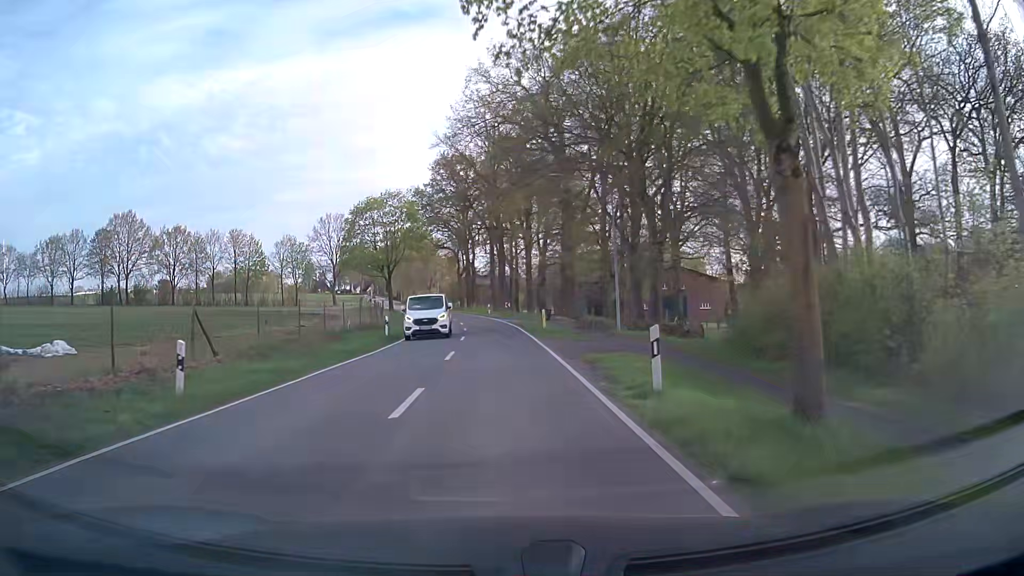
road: secondary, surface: asphalt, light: Day
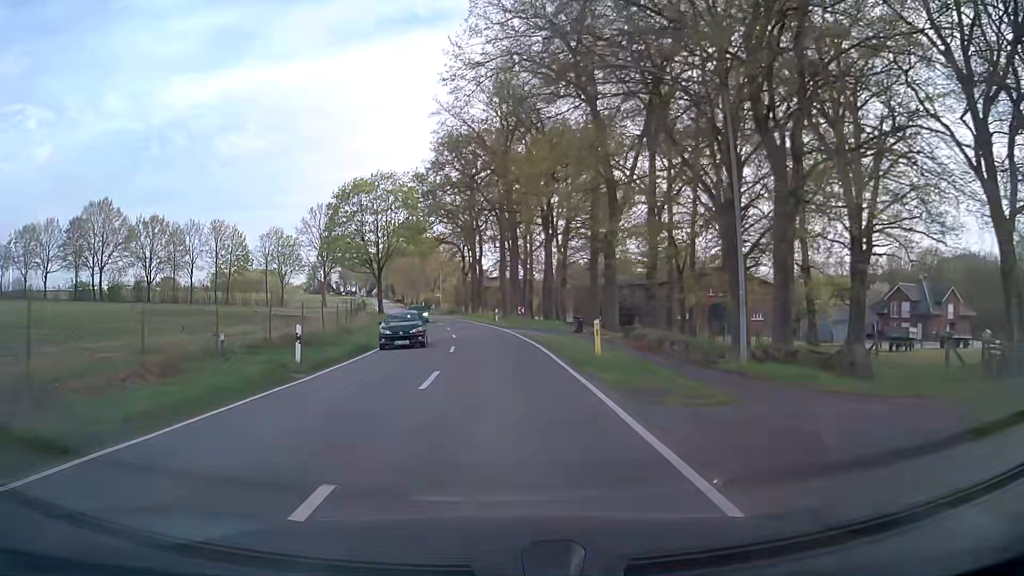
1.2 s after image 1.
(-0.1, +15.5) m; -1°
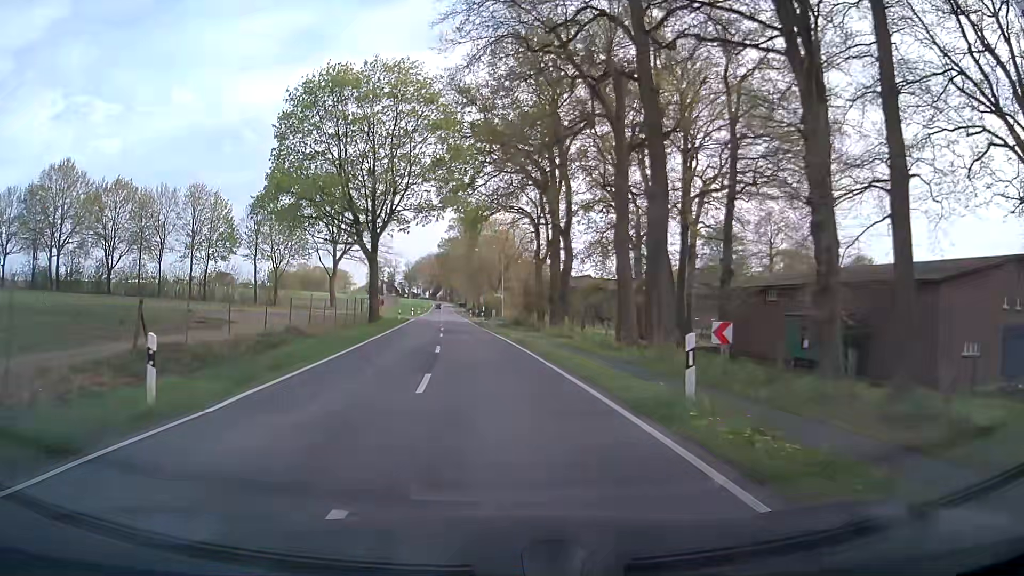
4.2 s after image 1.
(-1.3, +38.1) m; -5°
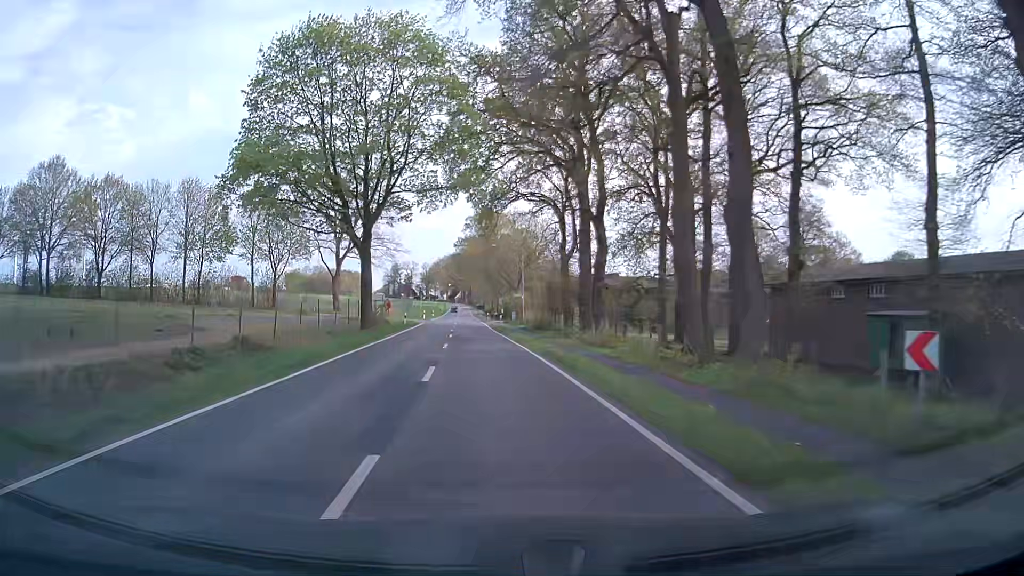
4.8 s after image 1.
(-0.1, +7.6) m; -2°
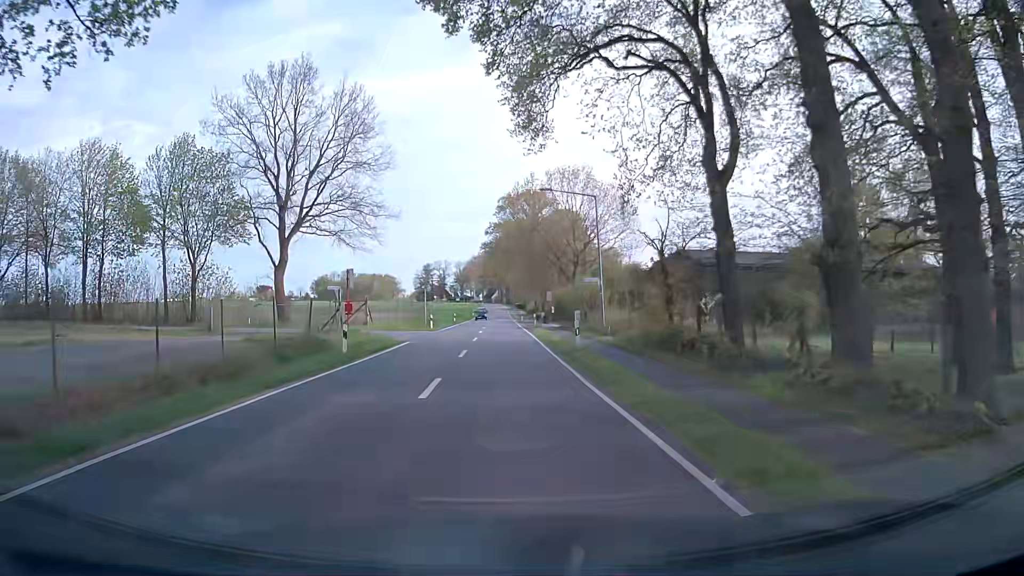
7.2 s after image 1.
(-1.0, +30.4) m; -3°
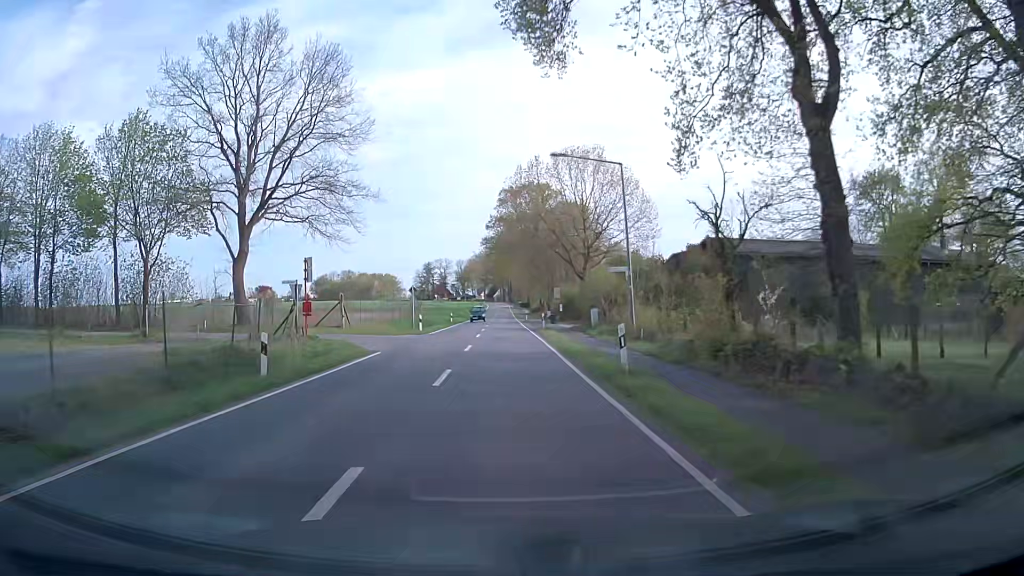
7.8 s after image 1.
(-0.1, +7.6) m; -1°
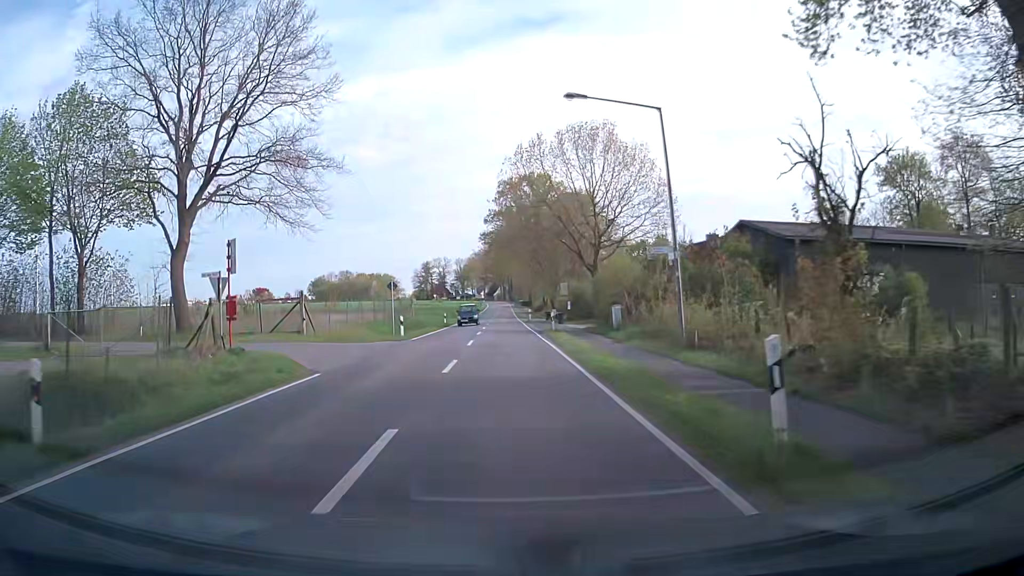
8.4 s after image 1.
(+0.1, +7.6) m; 0°
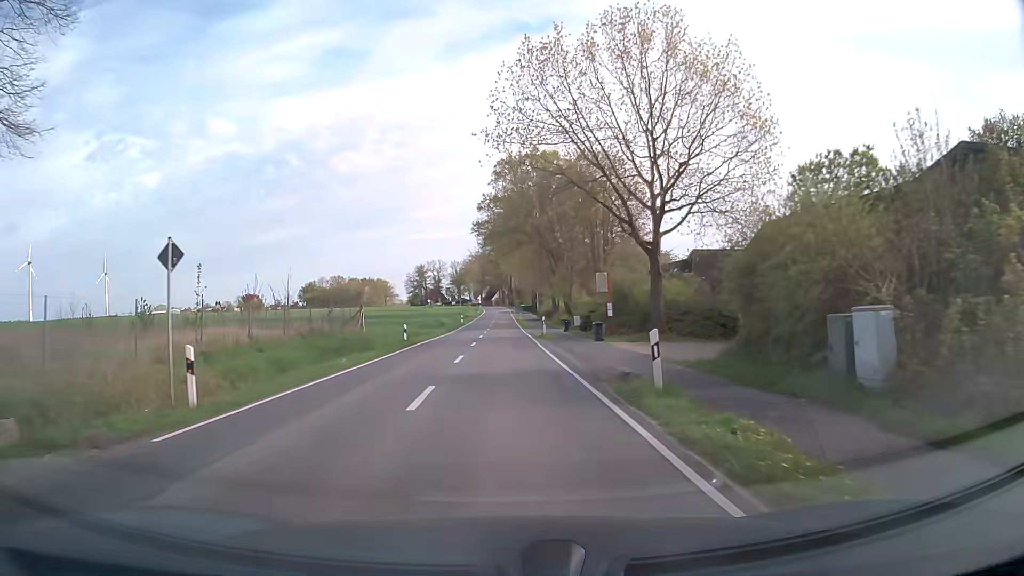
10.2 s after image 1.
(+0.2, +22.9) m; +1°
(0, +10) (0, +20) (0, +30) (0, +40) (0, +50) (0, +60) (0, +70) (-1, +80) (-1, +90) (-1, +100) m
